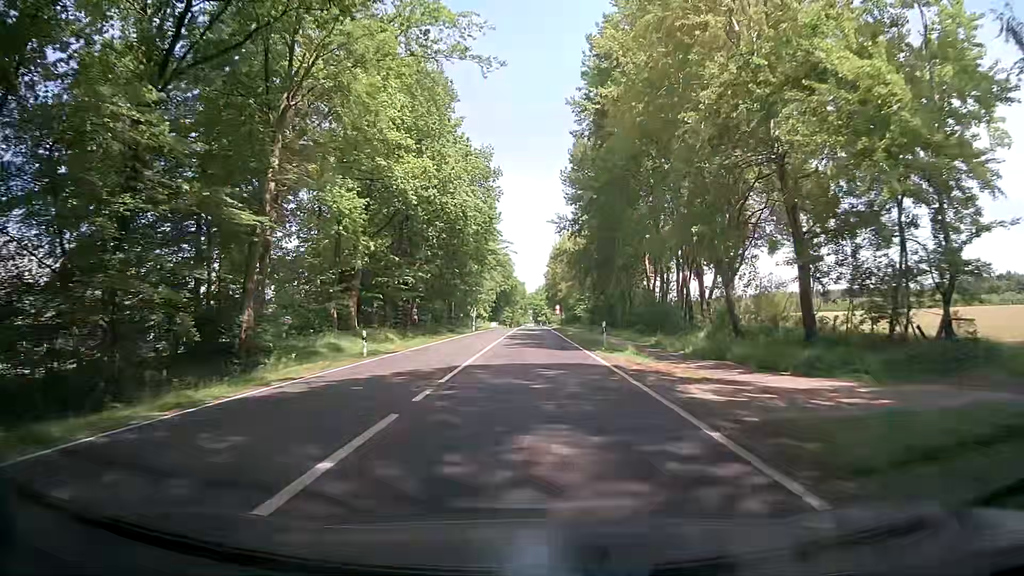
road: primary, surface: asphalt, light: Day
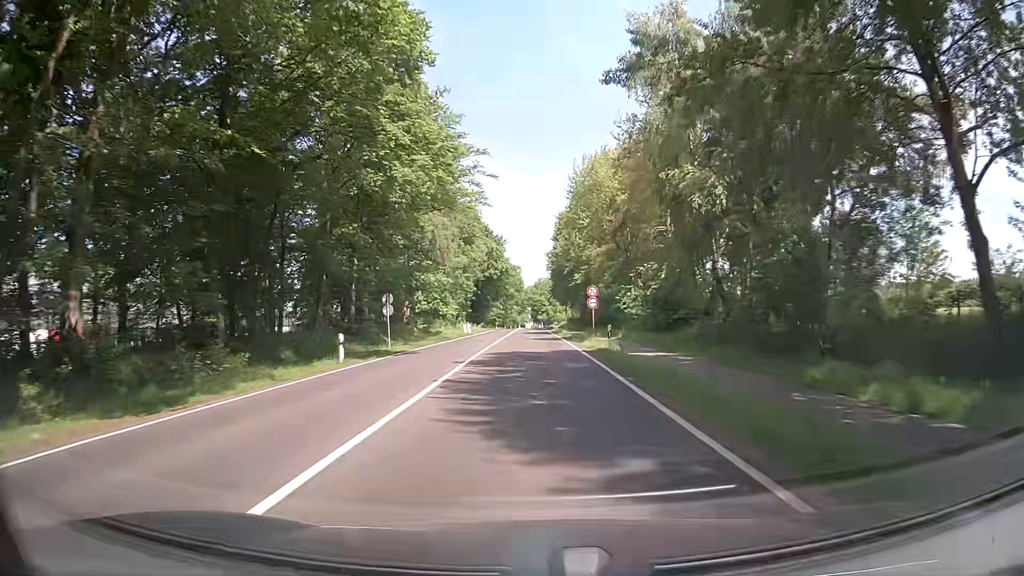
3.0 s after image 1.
(+0.1, +54.0) m; 0°
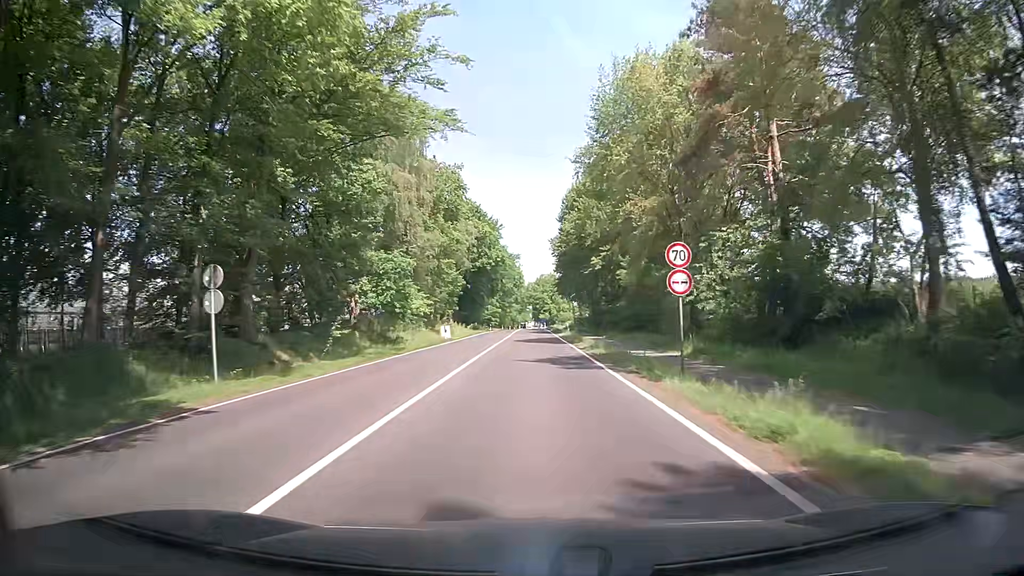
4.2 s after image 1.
(0.0, +21.6) m; 0°
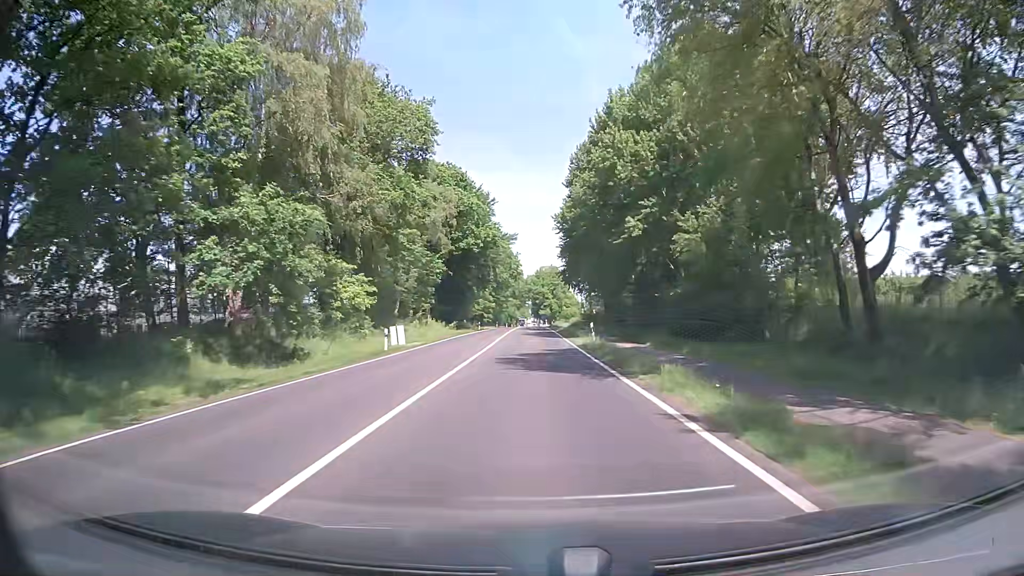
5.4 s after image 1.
(0.0, +21.6) m; 0°
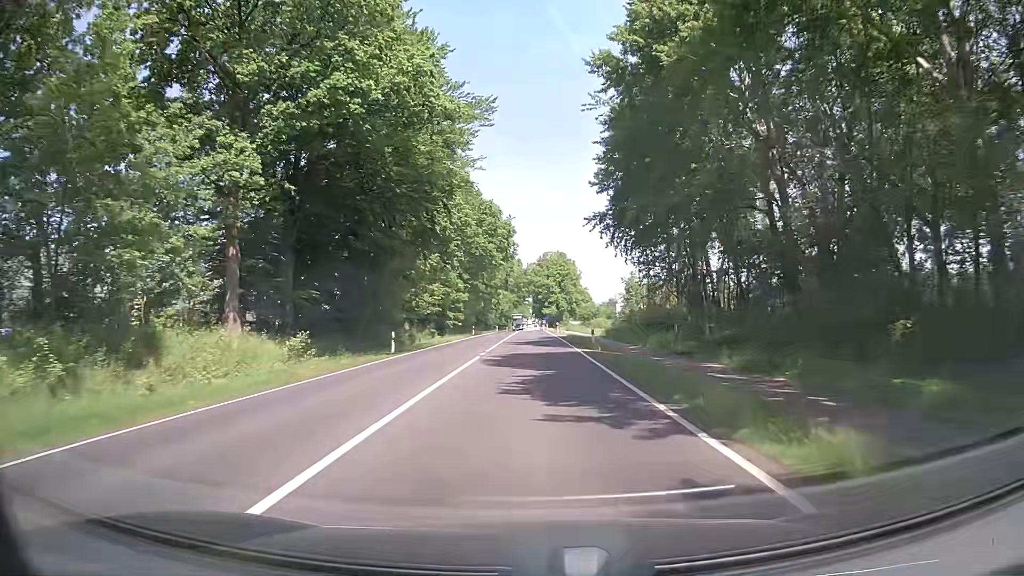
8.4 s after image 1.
(+0.3, +54.0) m; 0°
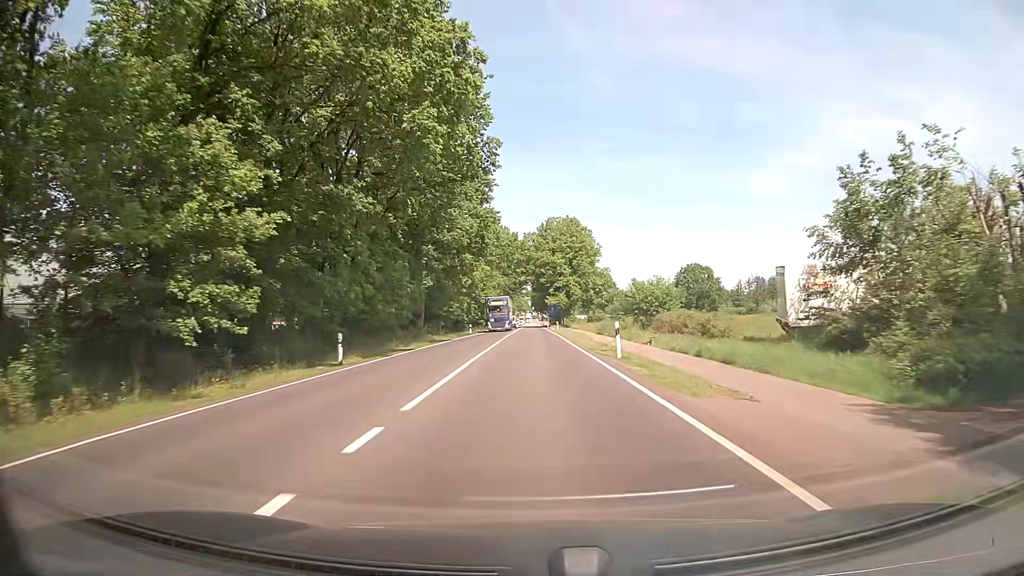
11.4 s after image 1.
(+0.1, +54.4) m; +1°
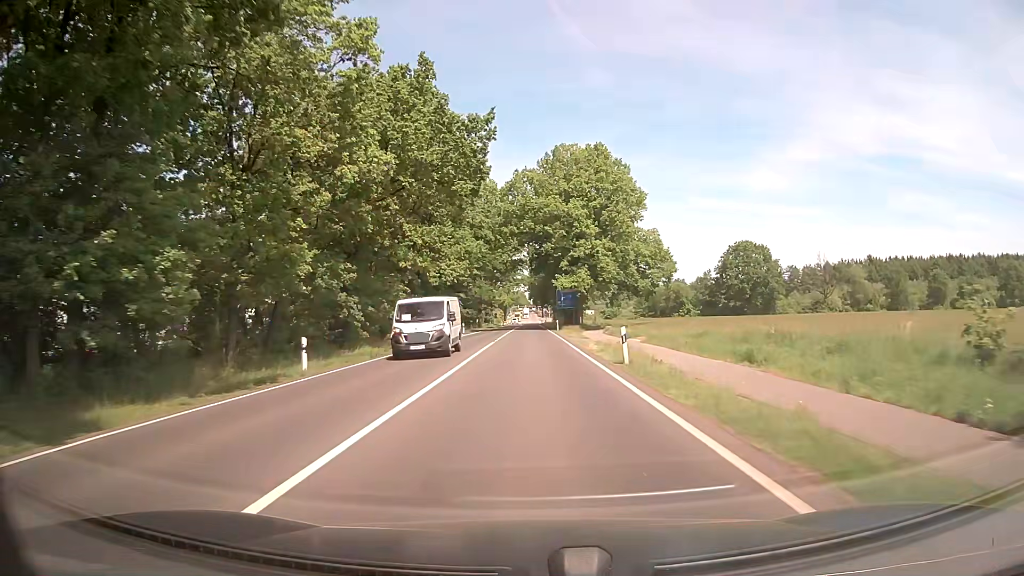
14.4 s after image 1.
(-0.3, +54.4) m; 0°
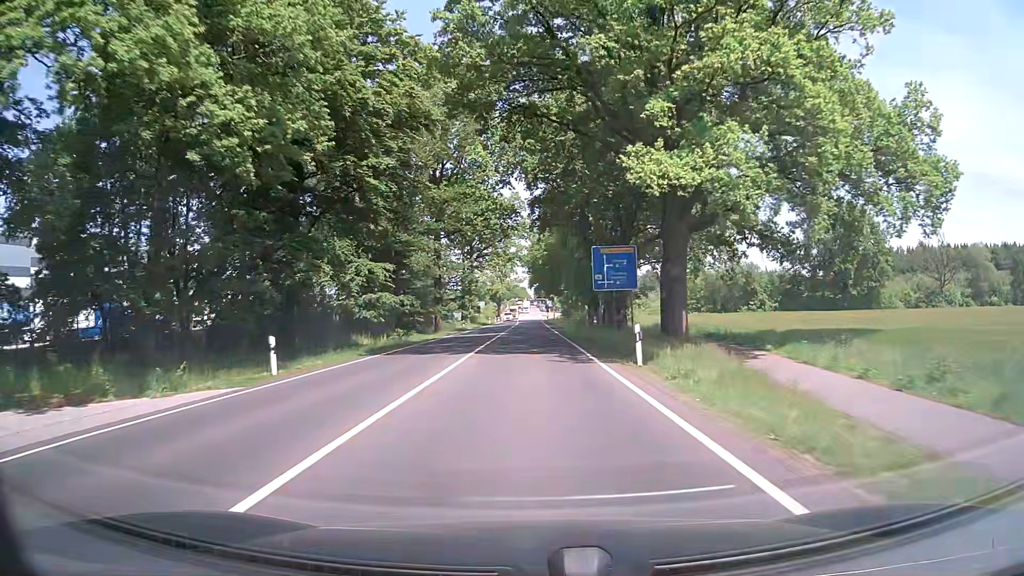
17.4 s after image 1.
(0.0, +52.1) m; 0°
(0, +10) (0, +20) (0, +30) (0, +40) (0, +50) (0, +60) (0, +70) (0, +80) (0, +90) (0, +100) m
